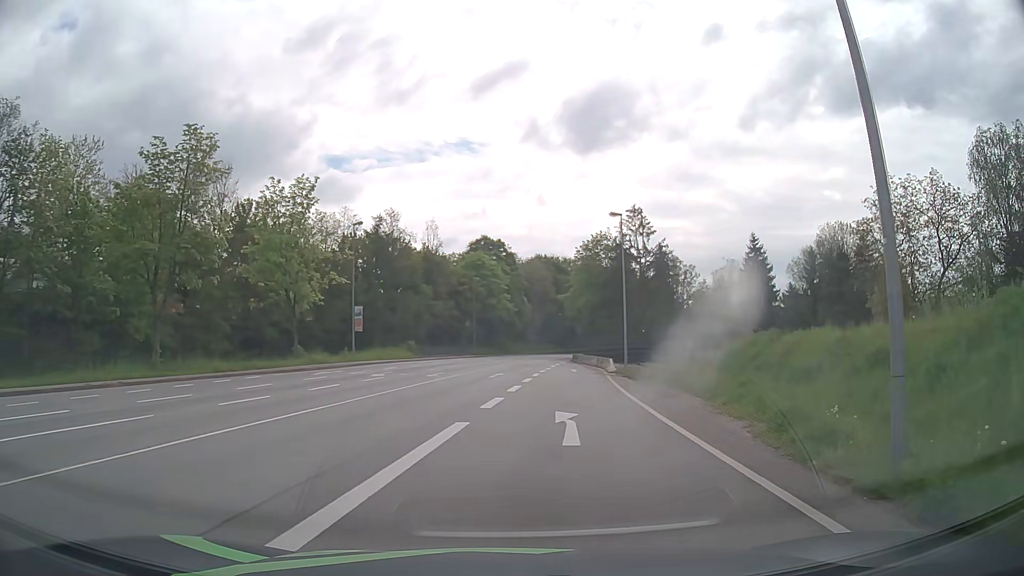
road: primary_link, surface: asphalt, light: Day
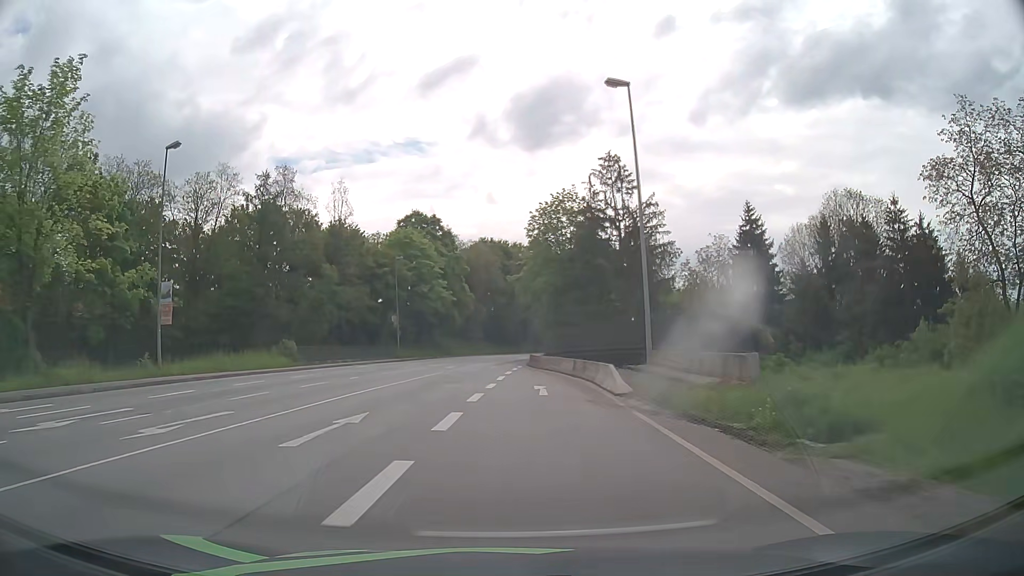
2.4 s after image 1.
(+1.7, +22.3) m; +4°
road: primary
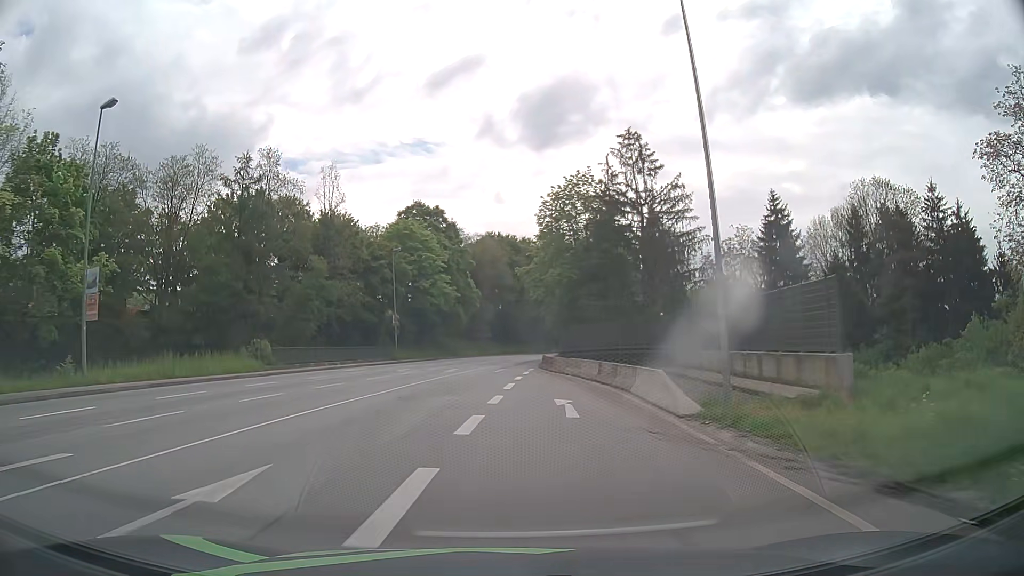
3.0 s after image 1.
(0.0, +6.6) m; -1°
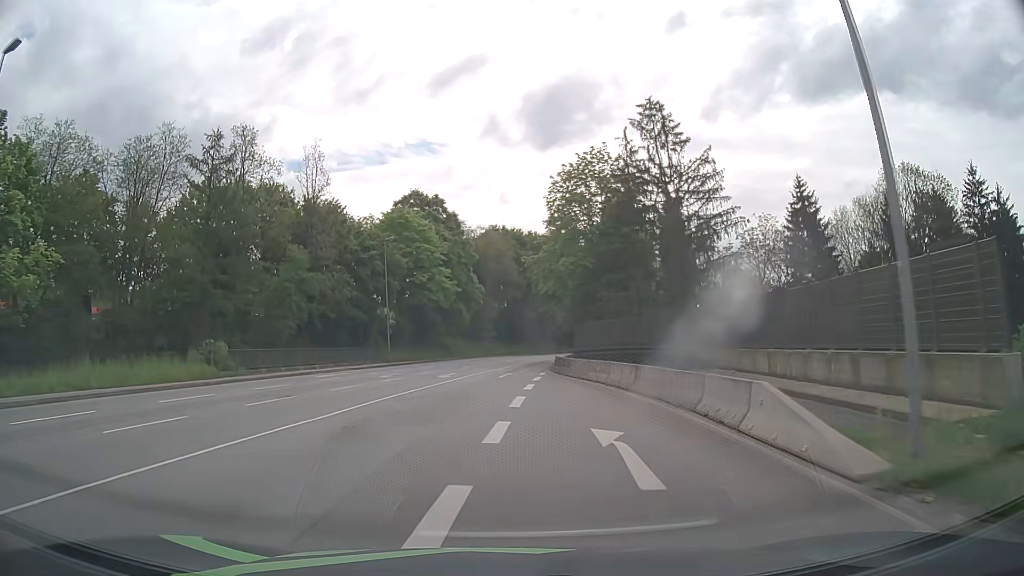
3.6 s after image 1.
(0.0, +7.0) m; 0°
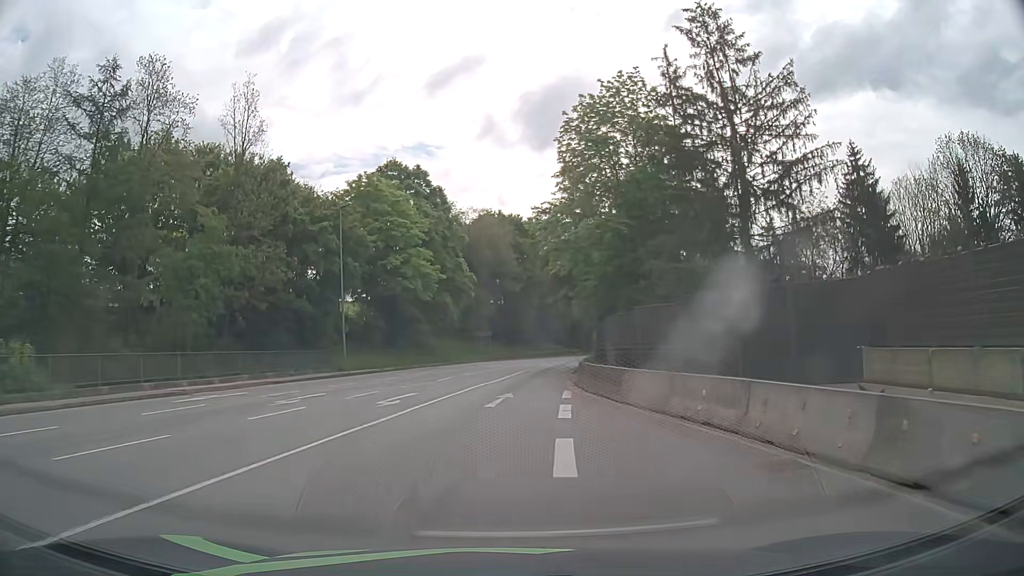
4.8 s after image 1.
(0.0, +14.8) m; 0°
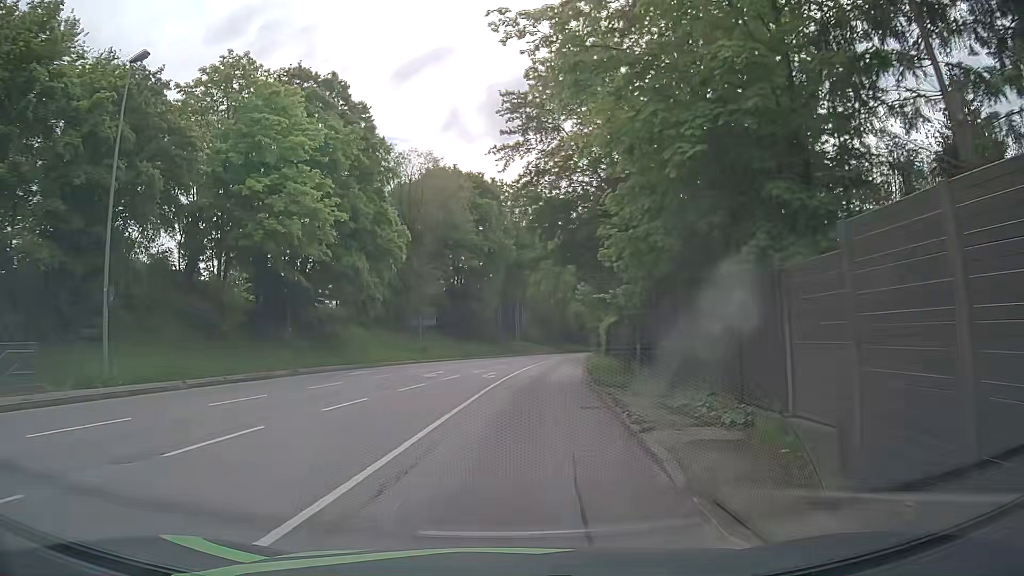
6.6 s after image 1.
(+0.4, +23.0) m; +3°
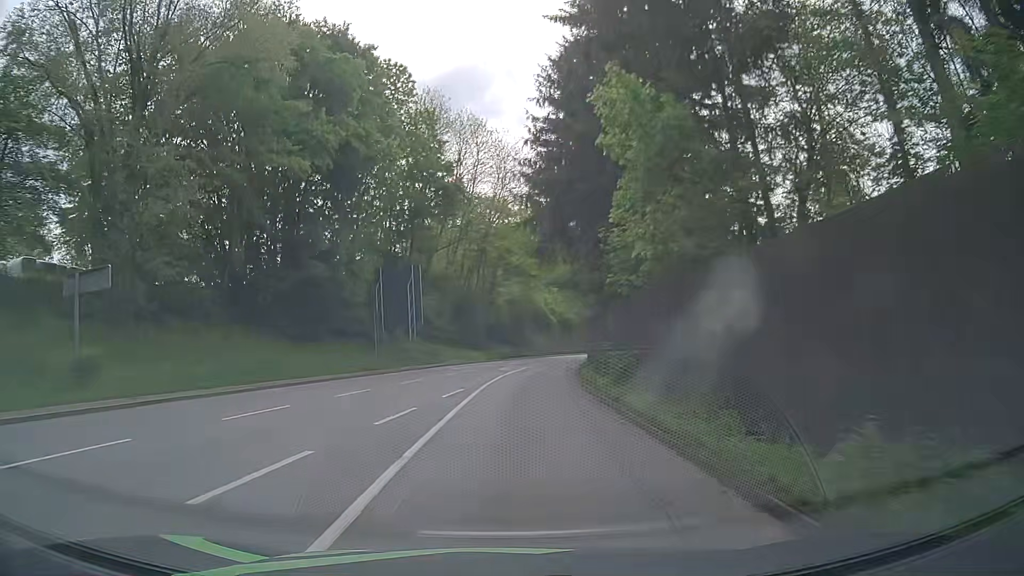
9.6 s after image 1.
(+2.1, +37.6) m; +6°
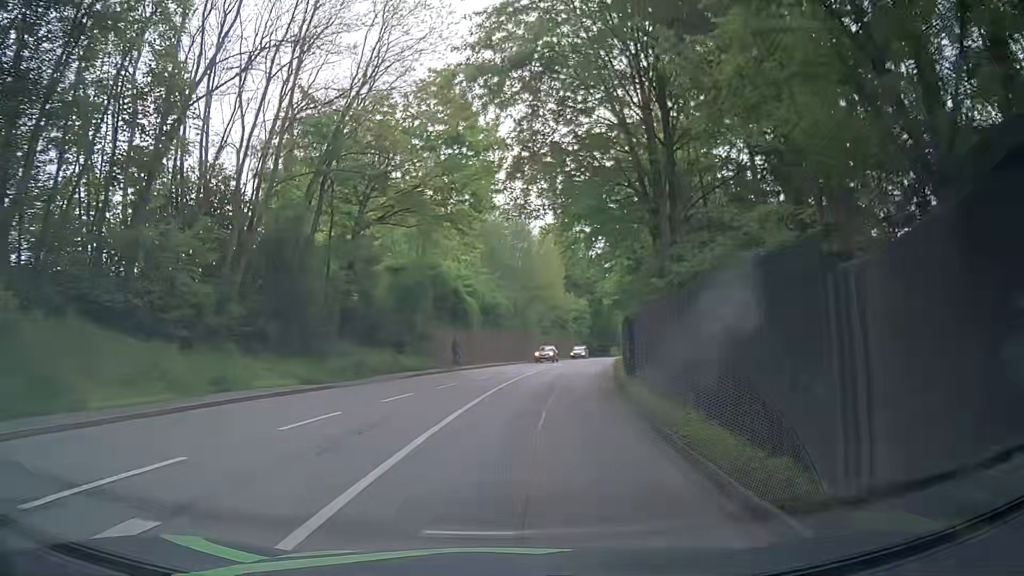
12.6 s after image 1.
(+2.3, +36.7) m; +8°
(0, +10) (+1, +20) (+2, +30) (+3, +40) (+5, +50) (+7, +59) (+9, +69) (+12, +79) (+14, +89) (+16, +98) m
